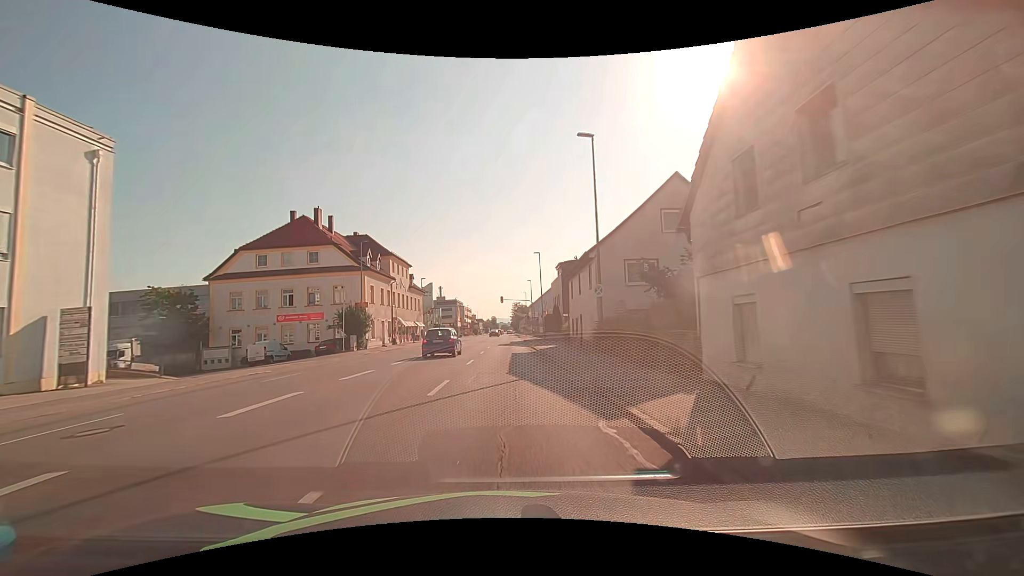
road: tertiary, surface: asphalt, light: Day
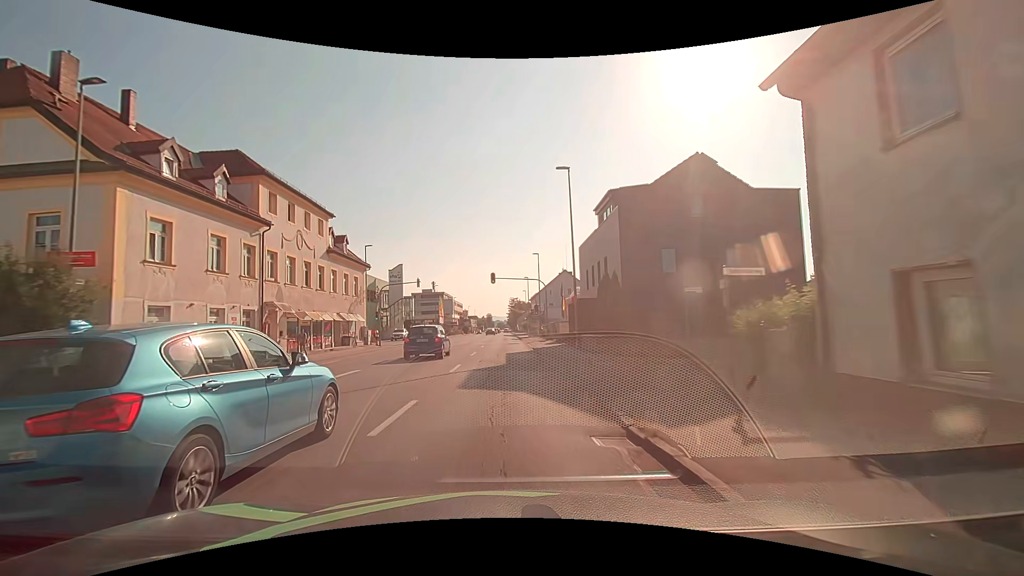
(+0.2, +31.0) m; +1°
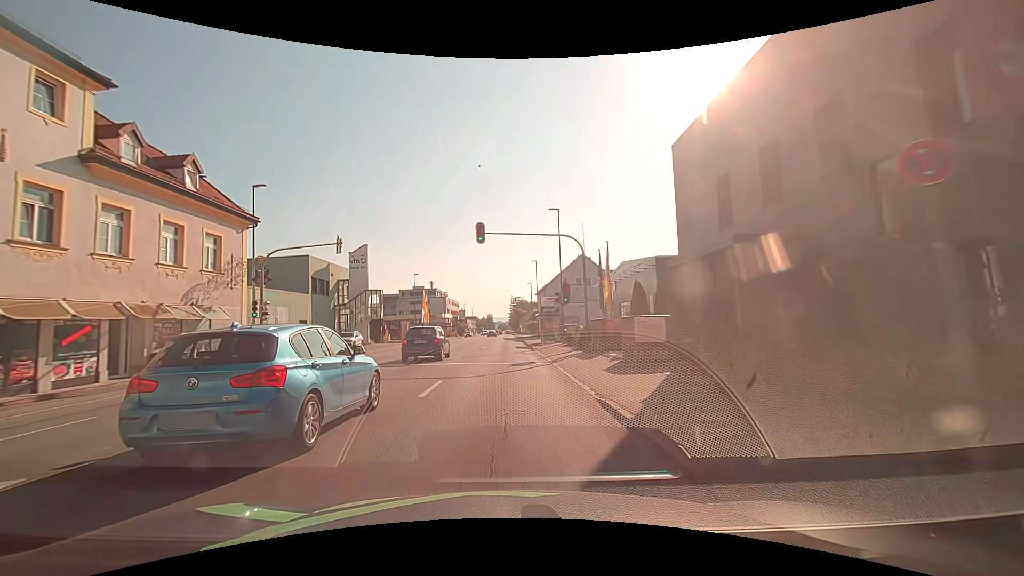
(-0.1, +23.3) m; 0°
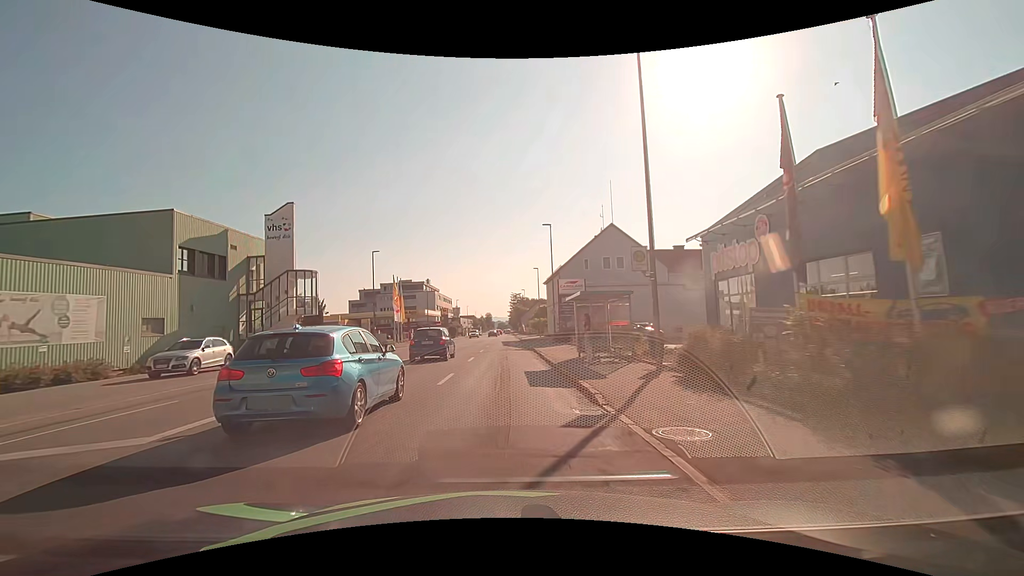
(0.0, +23.2) m; 0°
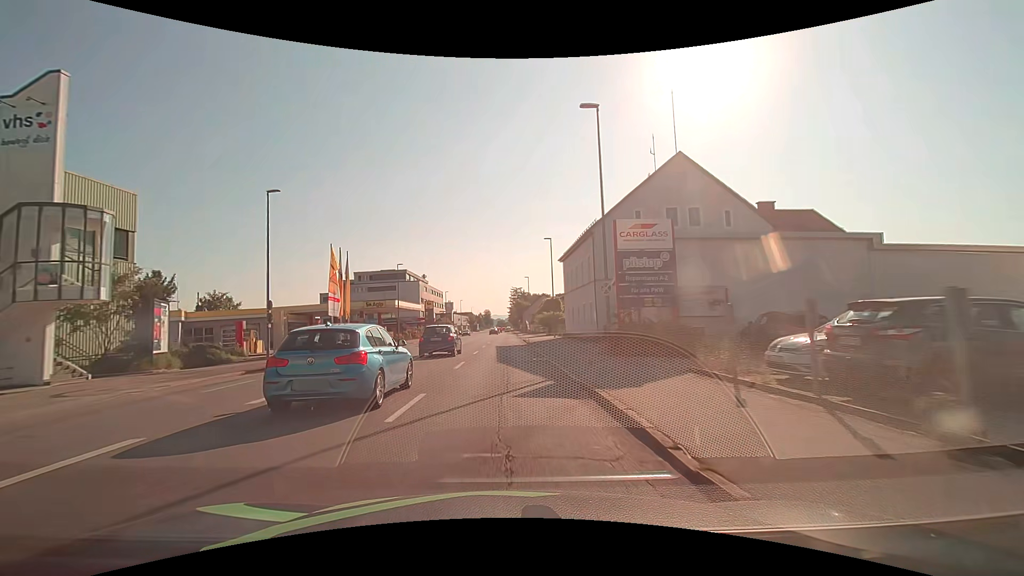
(0.0, +23.3) m; 0°
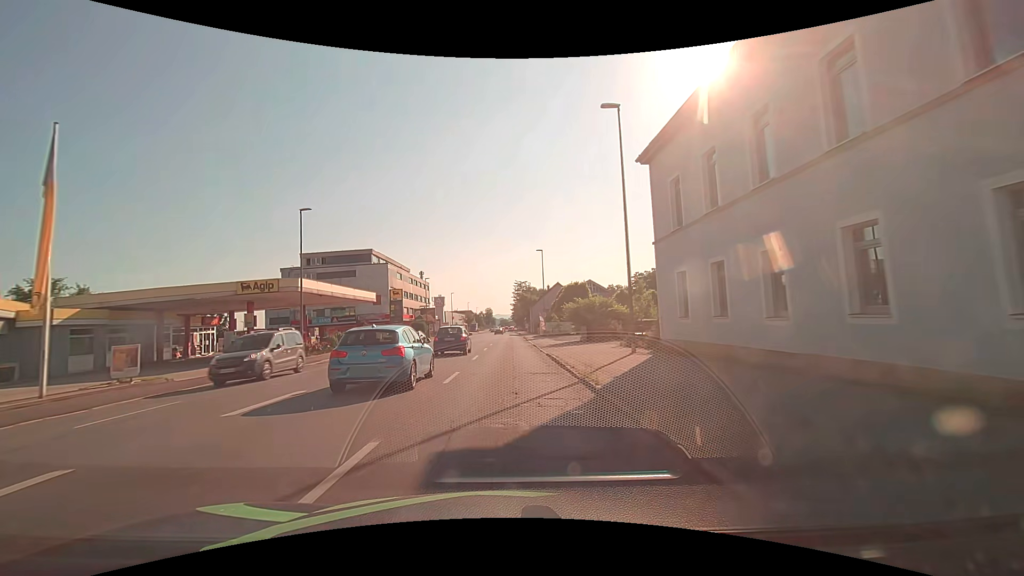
(-0.2, +31.1) m; 0°
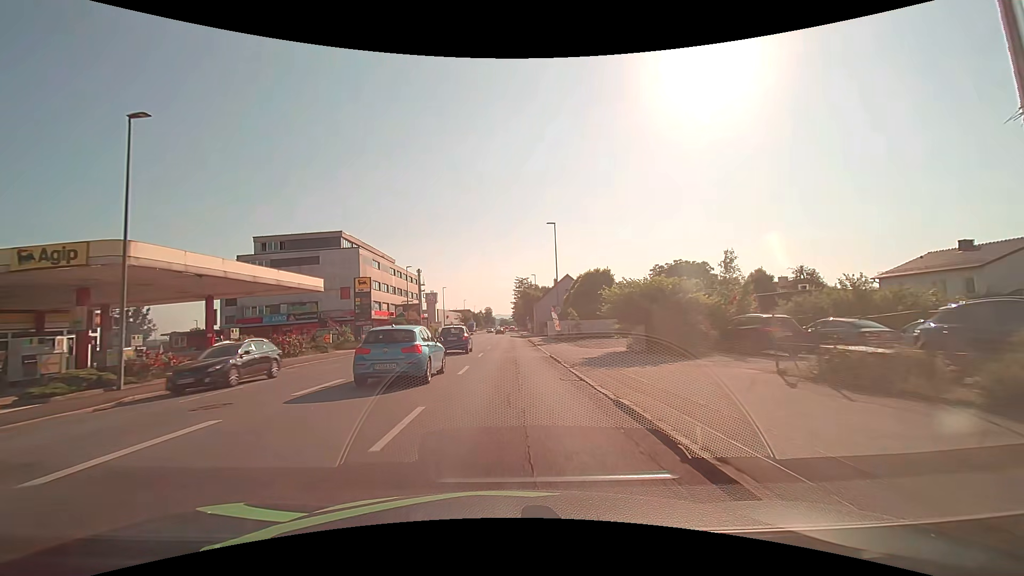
(-0.1, +15.6) m; 0°
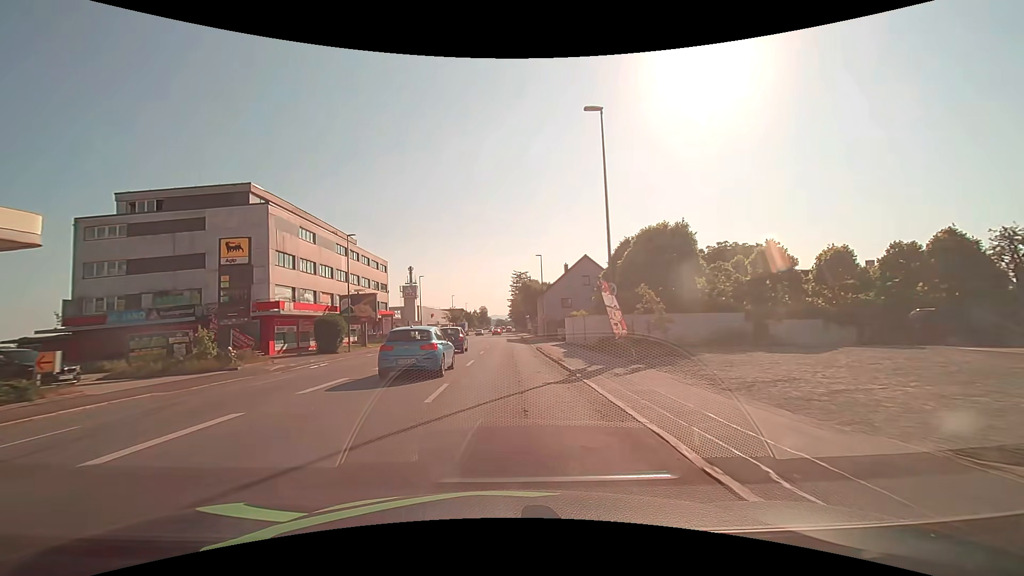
(+0.1, +23.4) m; 0°
(0, +10) (0, +20) (0, +30) (0, +40) (0, +50) (0, +60) (0, +70) (0, +80) (0, +90) (0, +100) m
